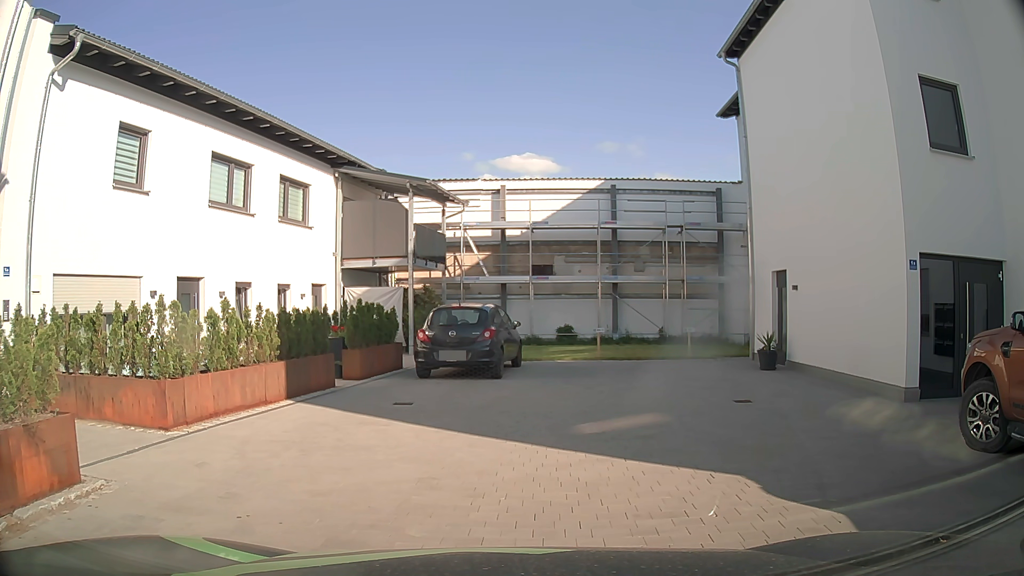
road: tertiary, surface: asphalt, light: Day
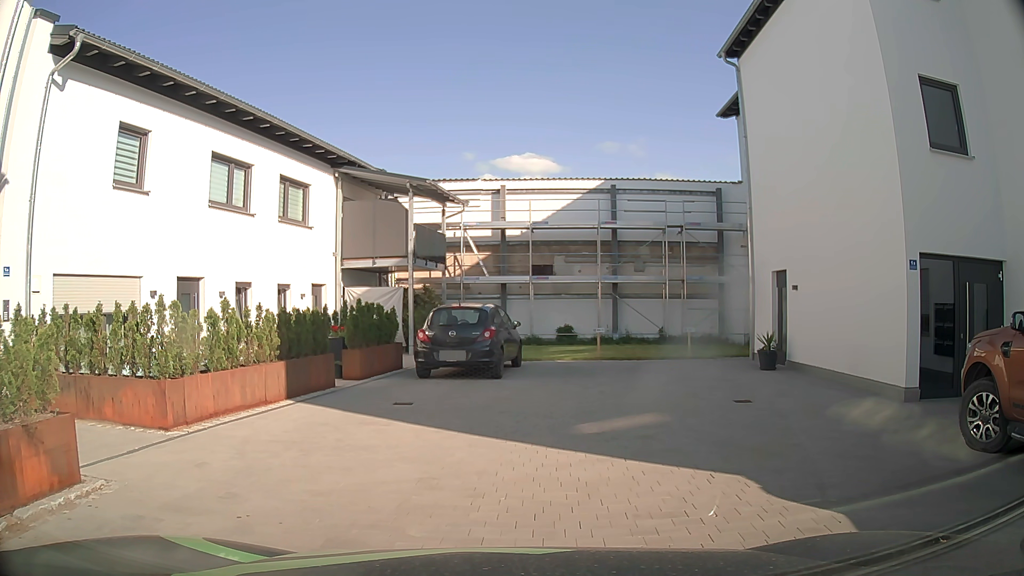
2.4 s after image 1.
(0.0, 0.0) m; 0°
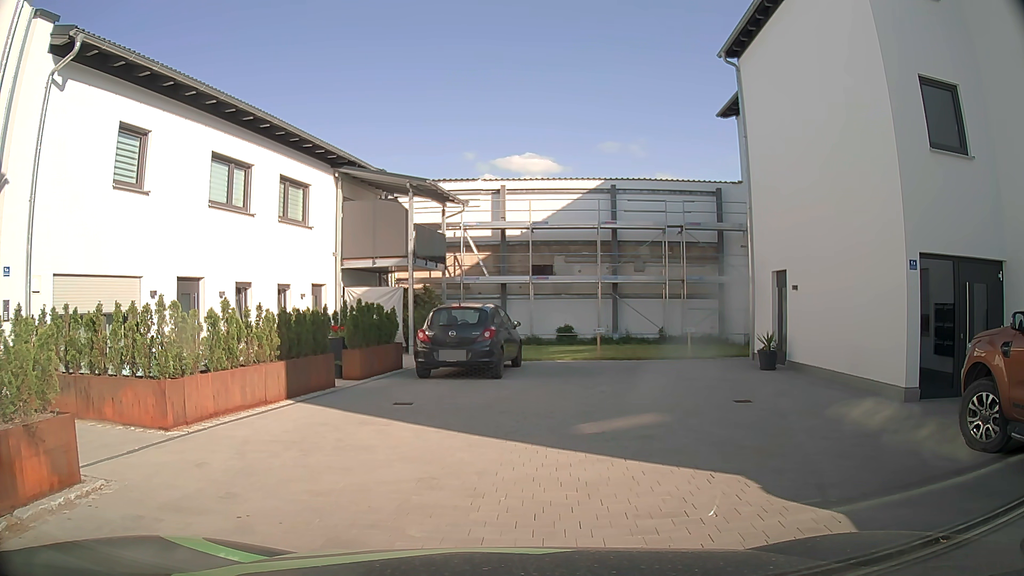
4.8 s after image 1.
(0.0, 0.0) m; 0°
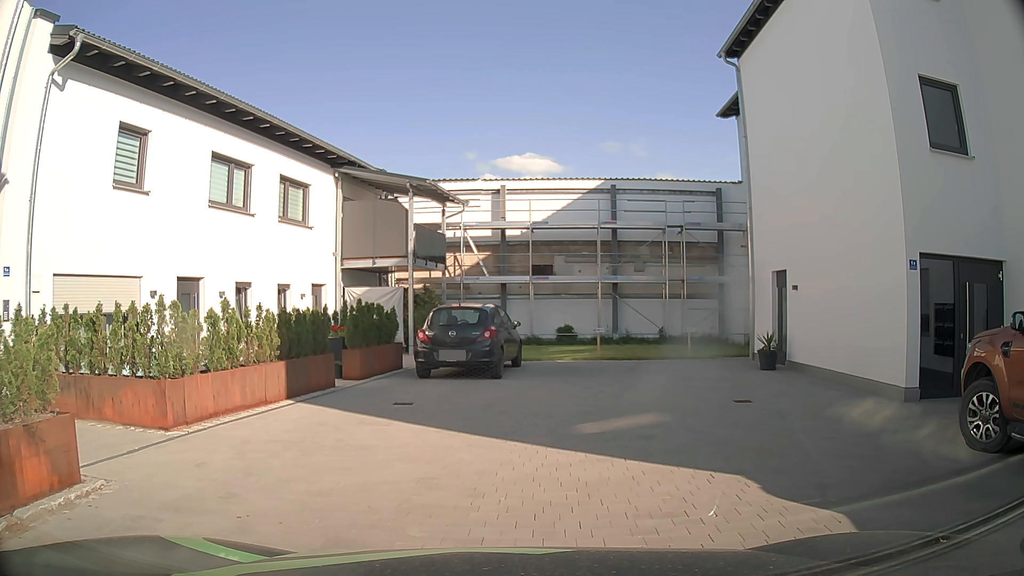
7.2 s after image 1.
(0.0, 0.0) m; 0°
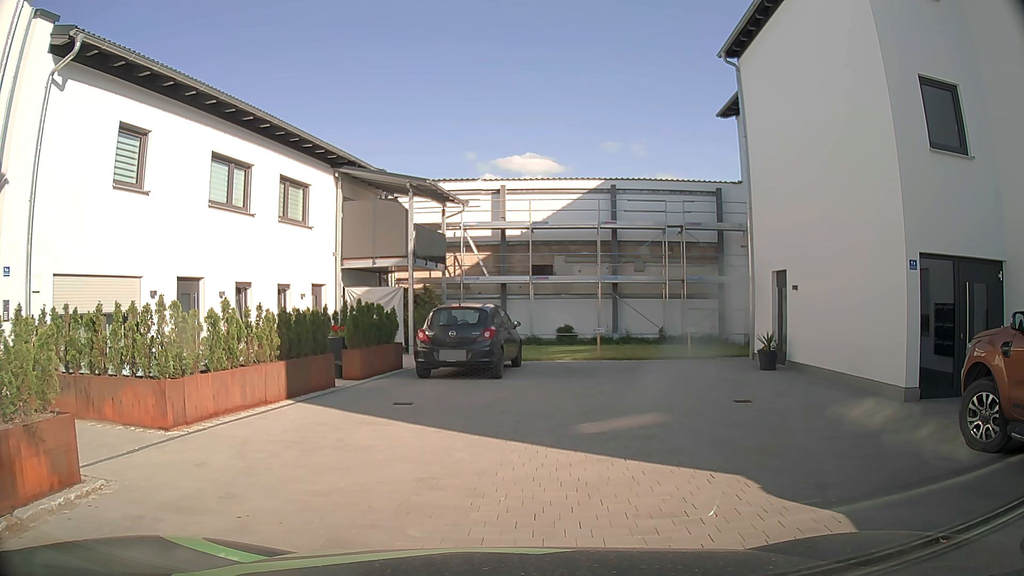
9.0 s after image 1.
(0.0, 0.0) m; 0°
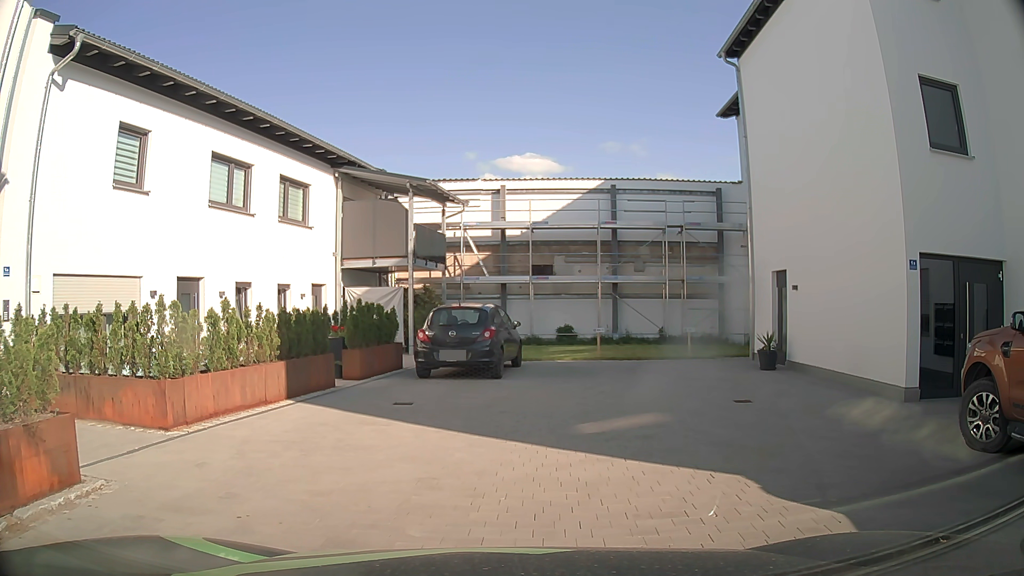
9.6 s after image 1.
(0.0, 0.0) m; 0°
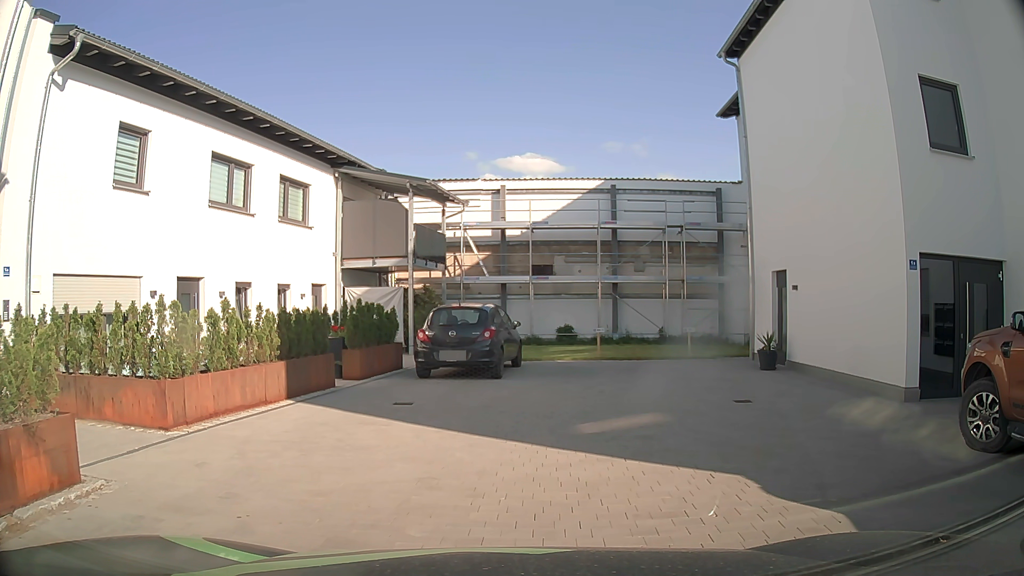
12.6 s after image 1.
(0.0, 0.0) m; 0°
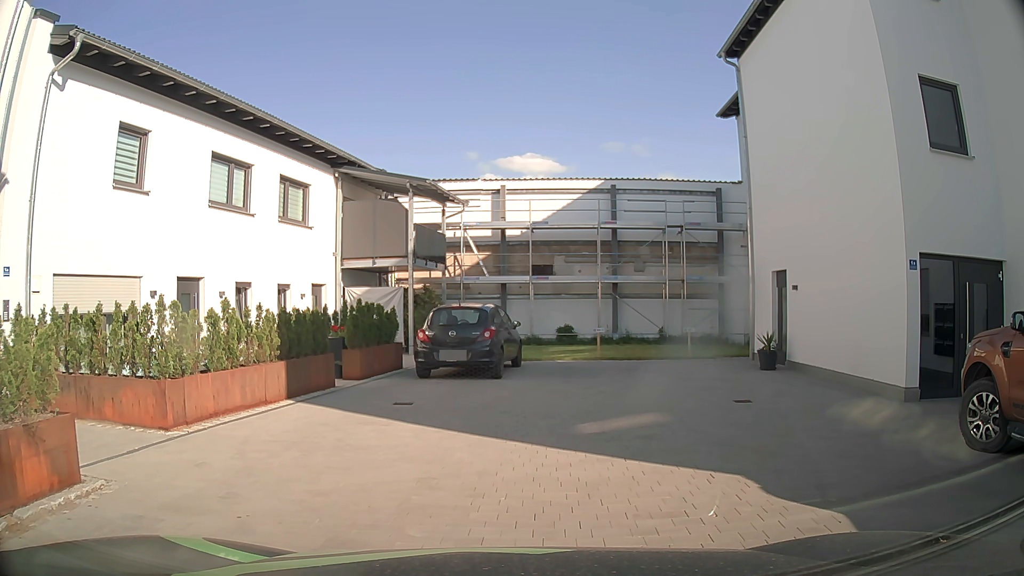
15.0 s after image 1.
(0.0, 0.0) m; 0°
